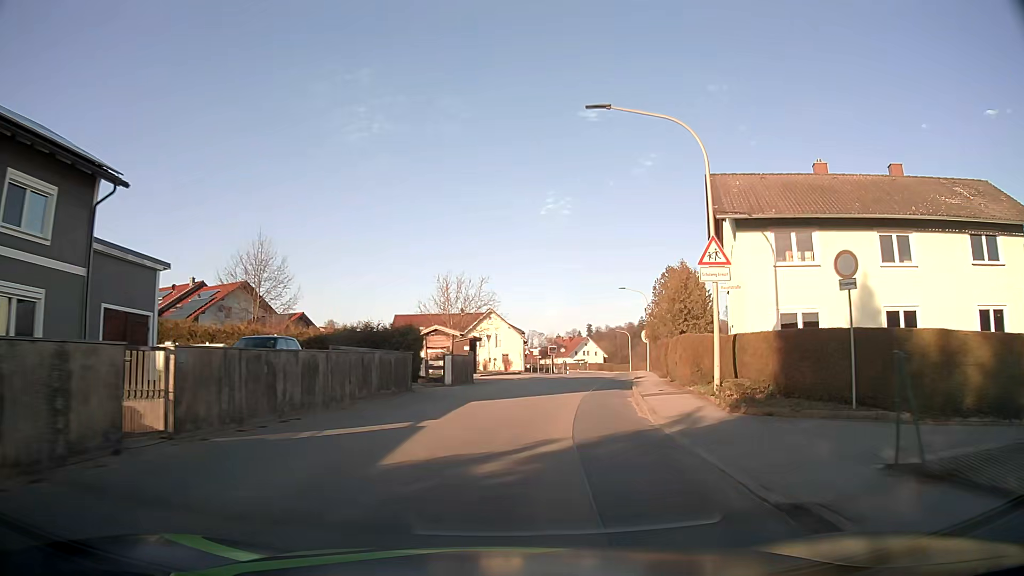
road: tertiary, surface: asphalt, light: Day
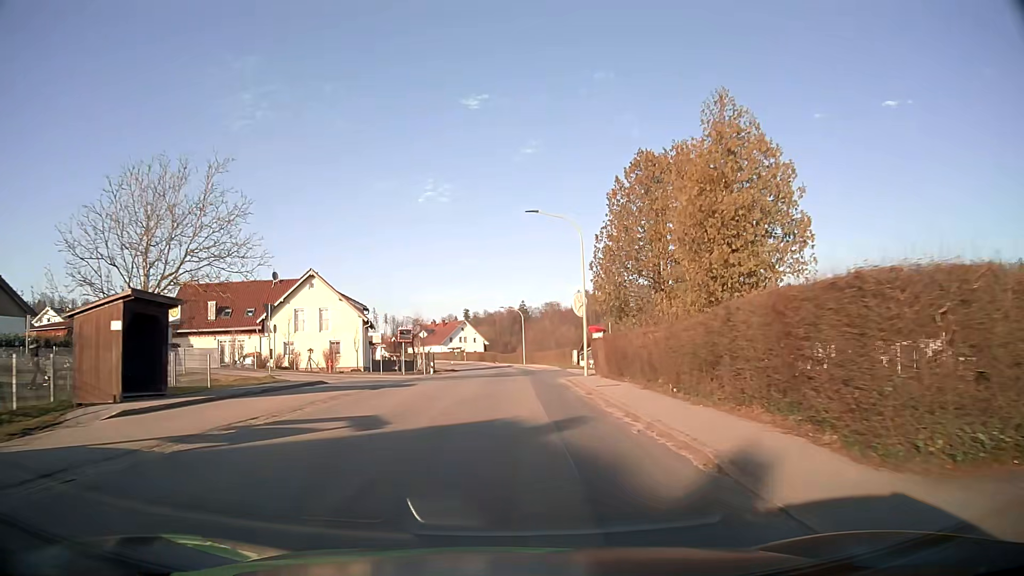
(+3.6, +31.3) m; +11°
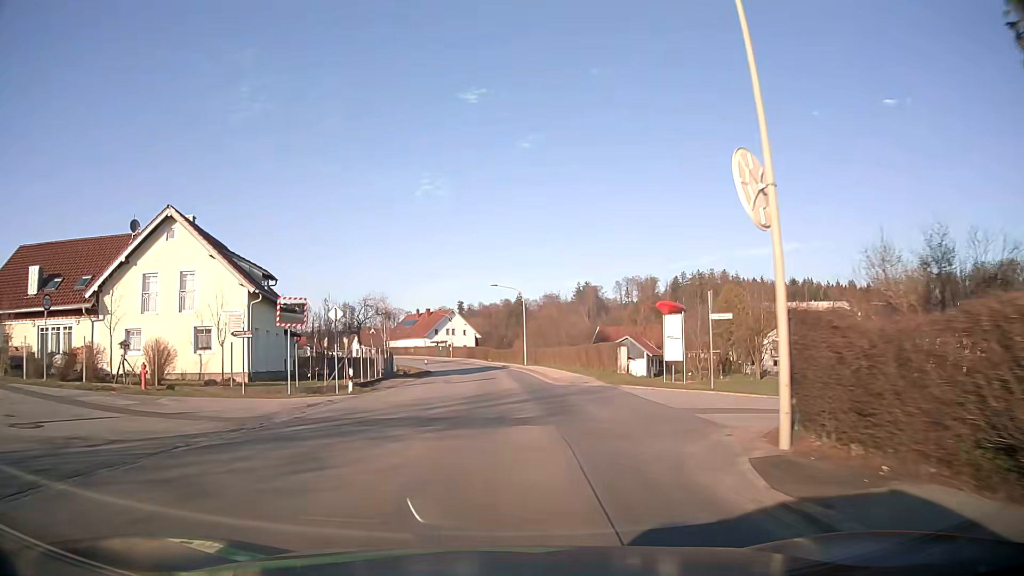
(+0.1, +23.8) m; 0°
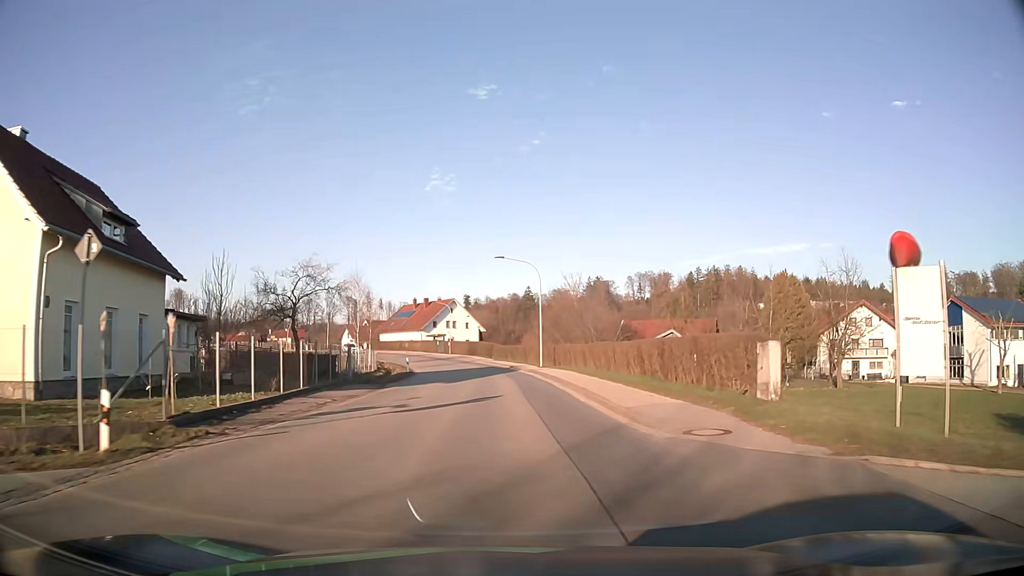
(0.0, +16.0) m; 0°
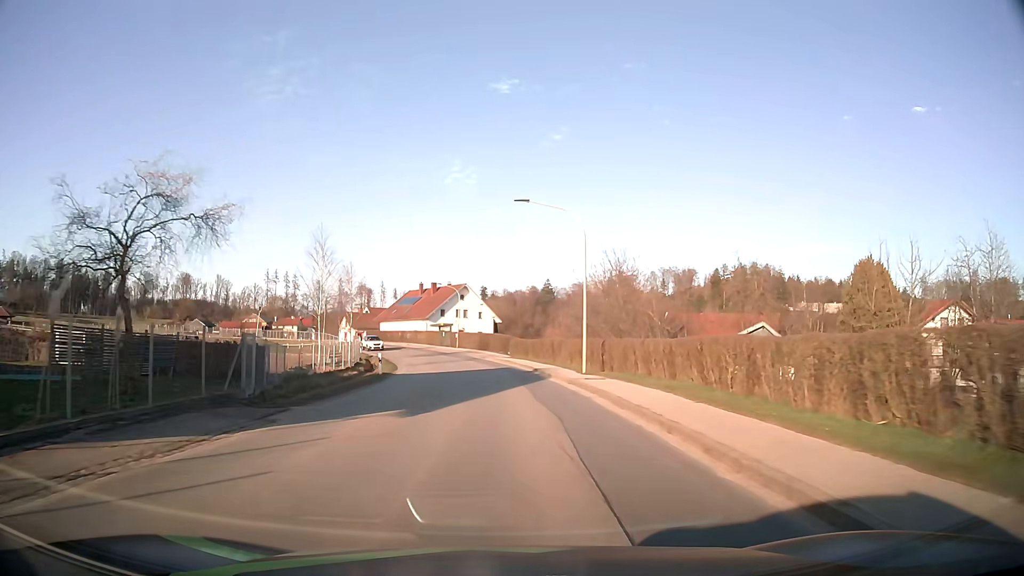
(-0.3, +16.0) m; -2°
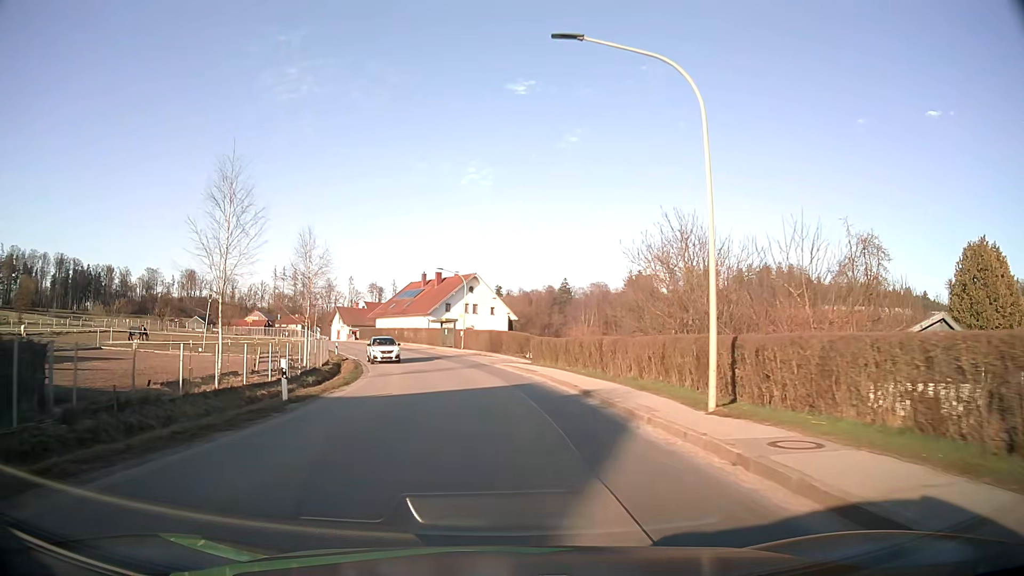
(-0.2, +15.8) m; -1°
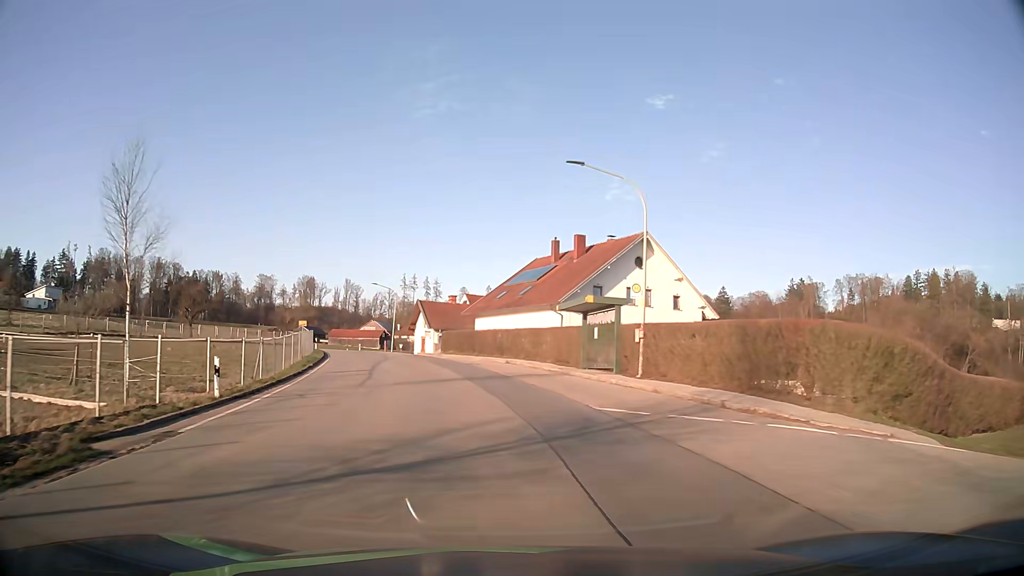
(-3.1, +39.3) m; -12°
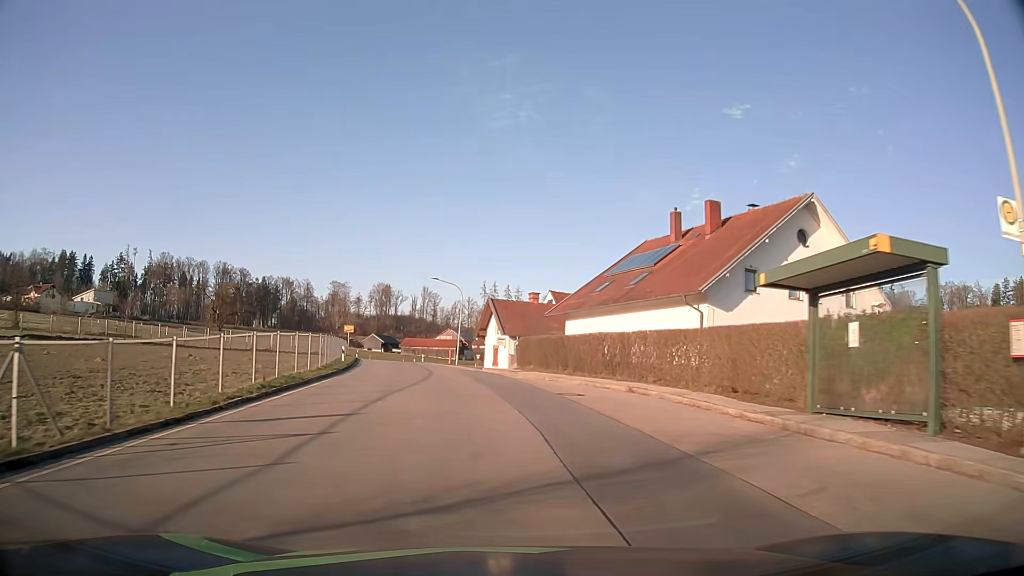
(-1.0, +15.8) m; -7°
(0, +10) (-1, +20) (-2, +30) (-4, +40) (-6, +50) (-8, +59) (-10, +69) (-12, +79) (-14, +89) (-15, +99) m
